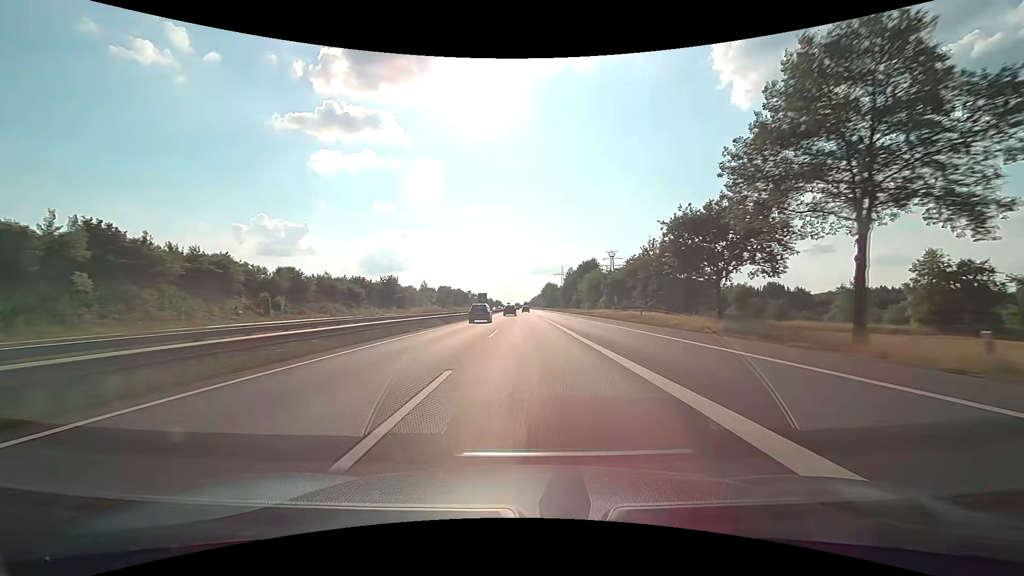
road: motorway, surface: asphalt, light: Day
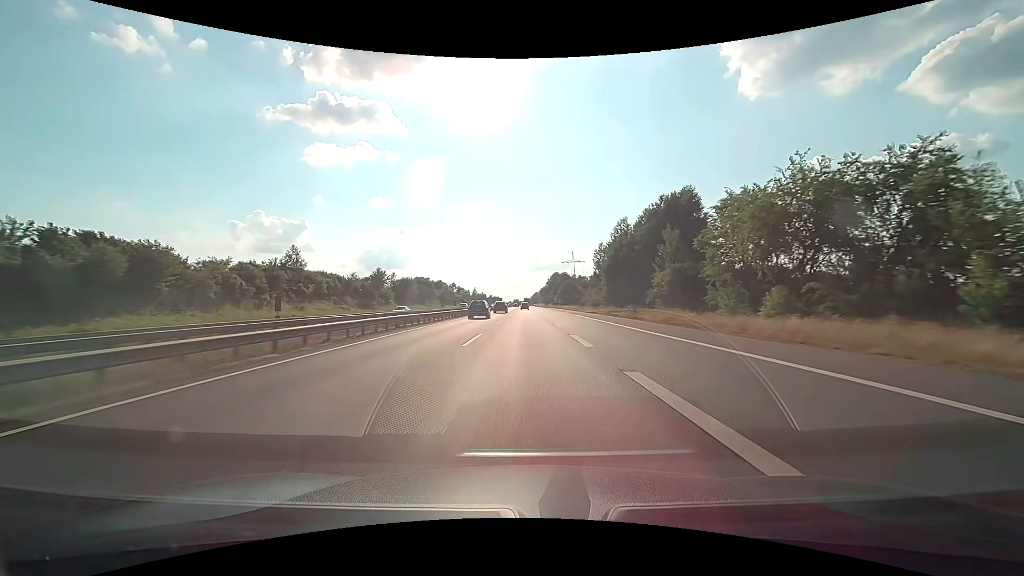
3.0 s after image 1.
(+0.1, +95.5) m; 0°
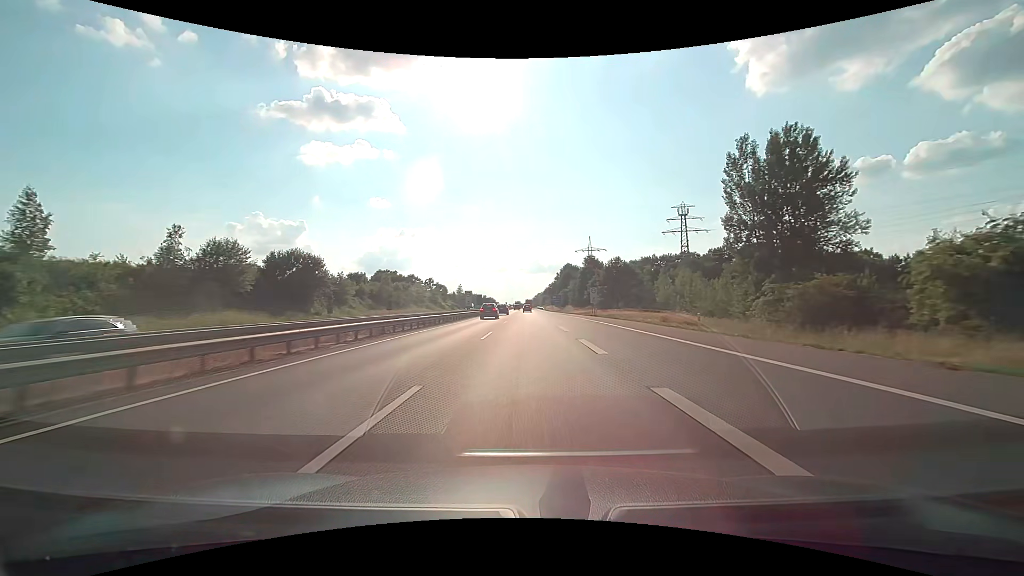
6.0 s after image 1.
(-0.4, +85.4) m; 0°
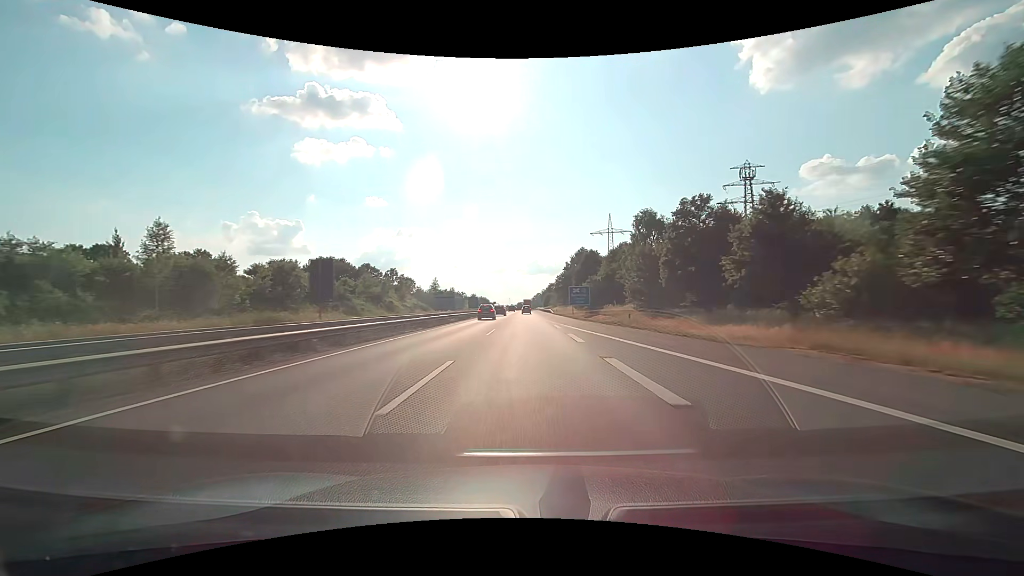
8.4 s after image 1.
(+0.2, +67.6) m; 0°
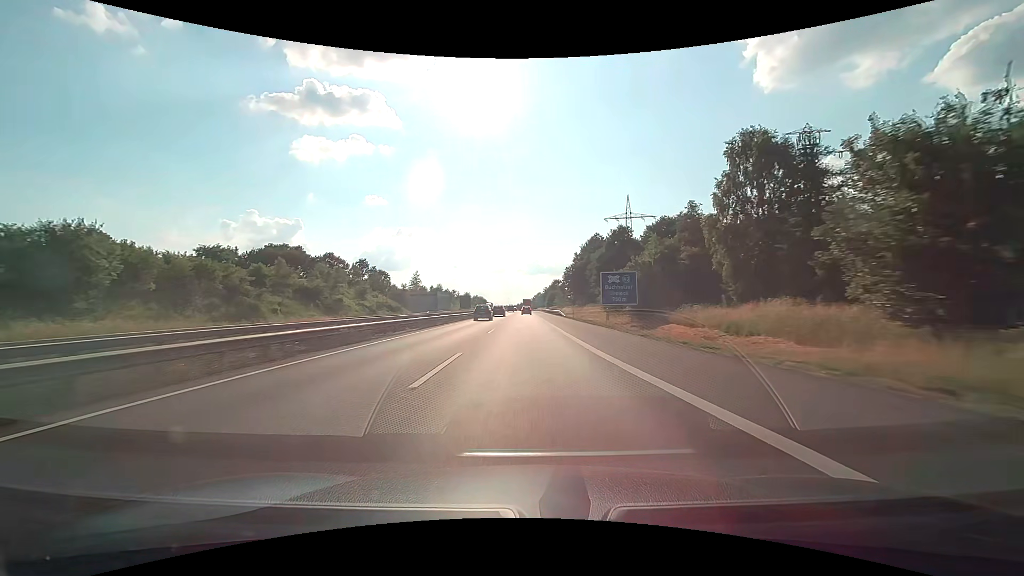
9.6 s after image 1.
(0.0, +34.0) m; 0°
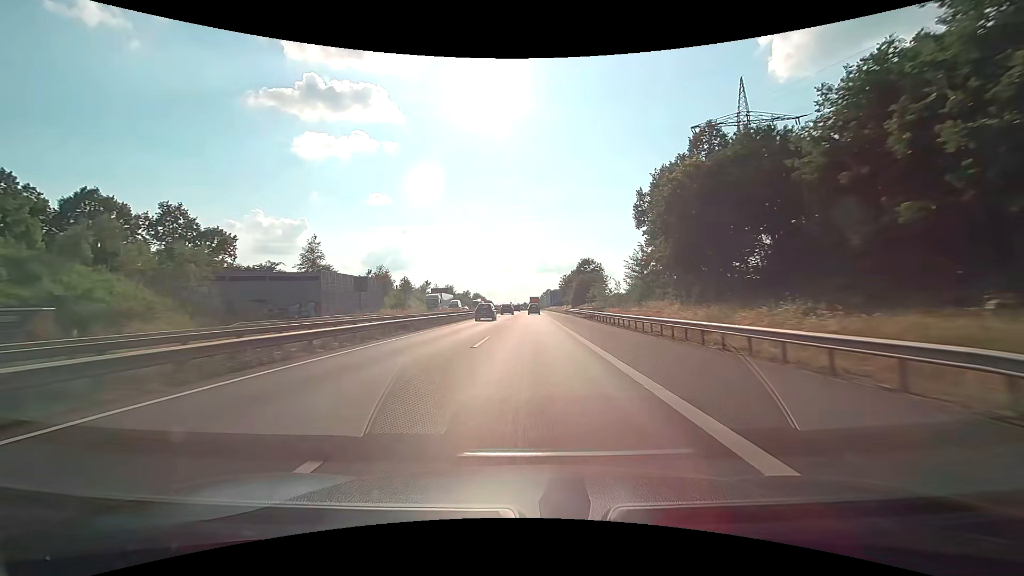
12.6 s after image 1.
(-0.1, +81.6) m; -1°
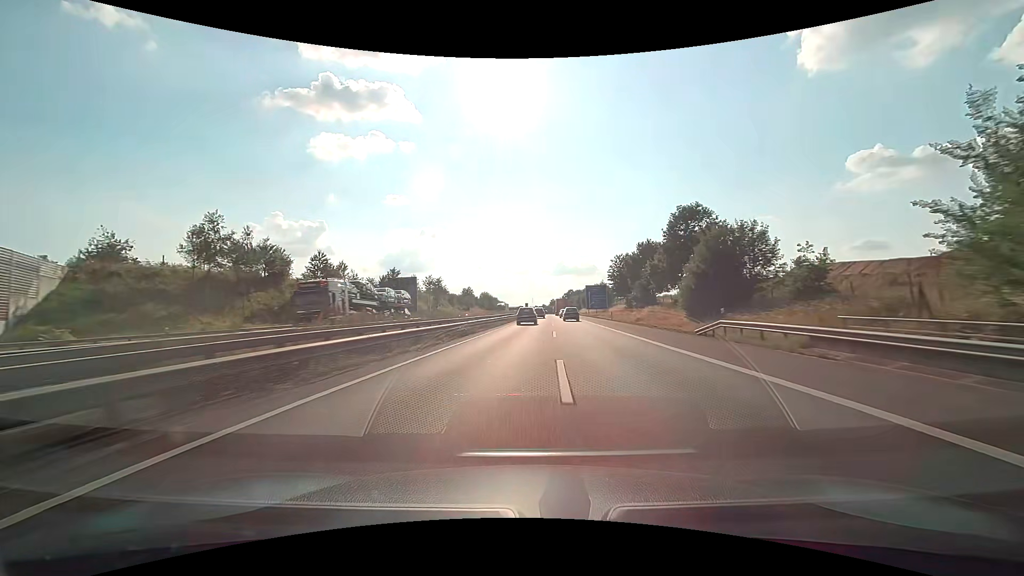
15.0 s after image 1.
(-1.4, +63.1) m; -2°
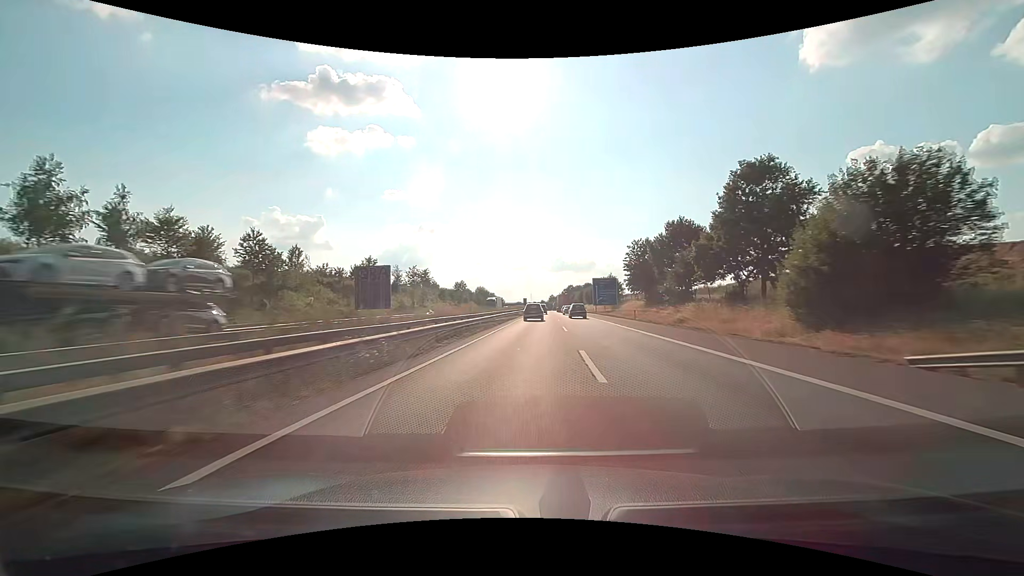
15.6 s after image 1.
(0.0, +15.7) m; 0°
(0, +10) (0, +20) (0, +30) (0, +40) (+1, +50) (+1, +60) (+1, +70) (+2, +80) (+2, +90) (+3, +100) m
